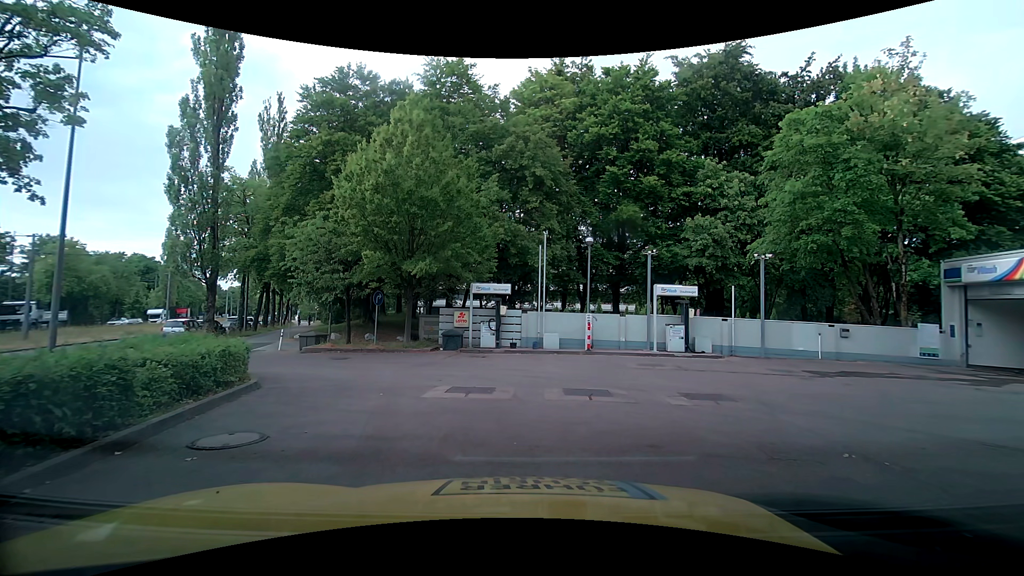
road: service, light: Day
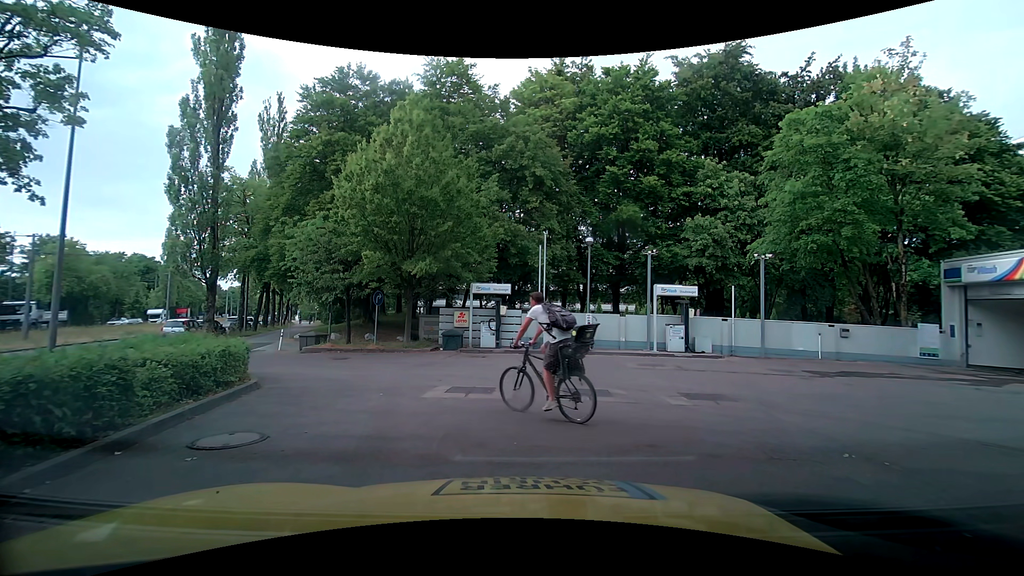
(0.0, 0.0) m; 0°
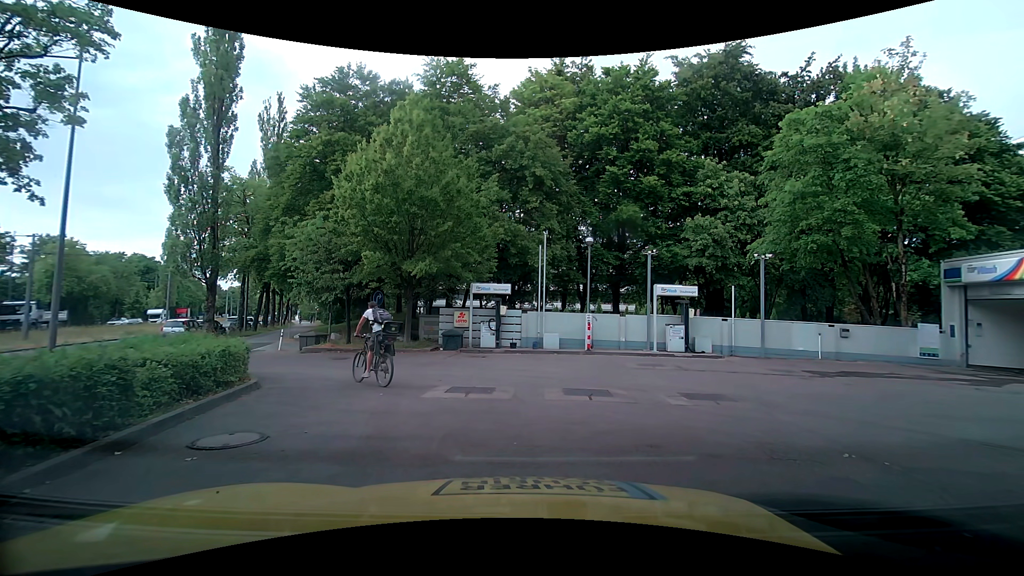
(0.0, 0.0) m; 0°
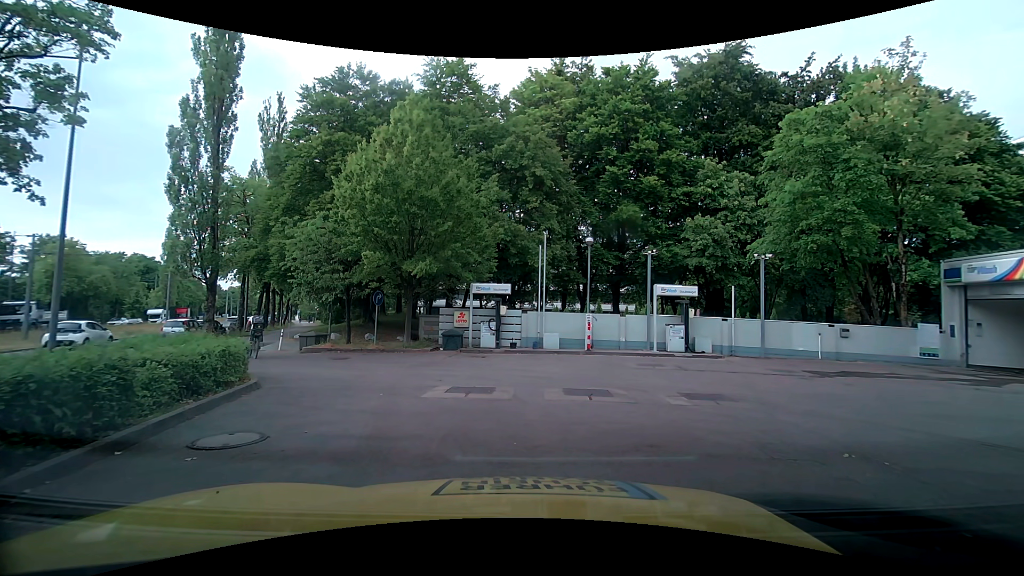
(0.0, 0.0) m; 0°
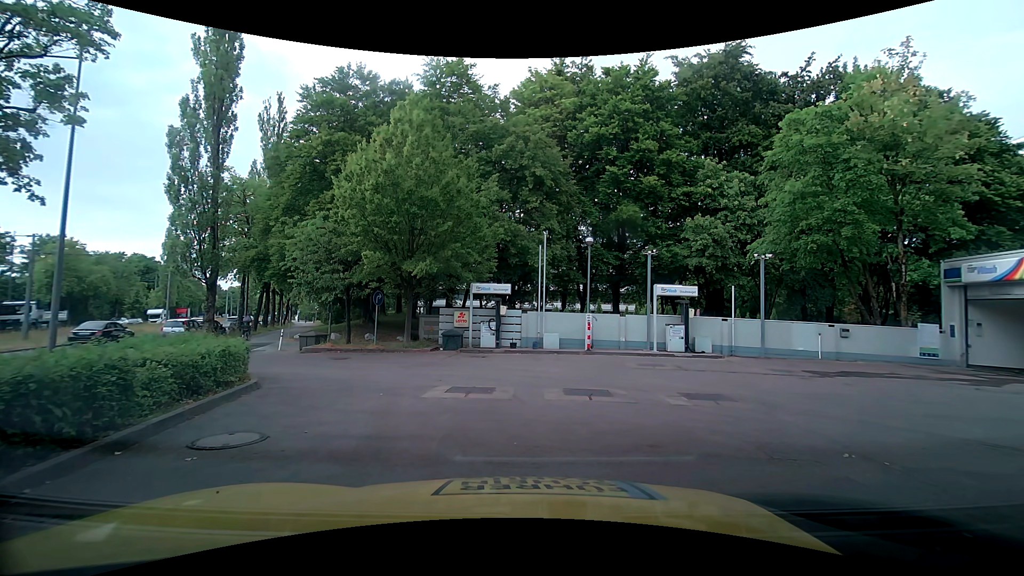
(0.0, 0.0) m; 0°
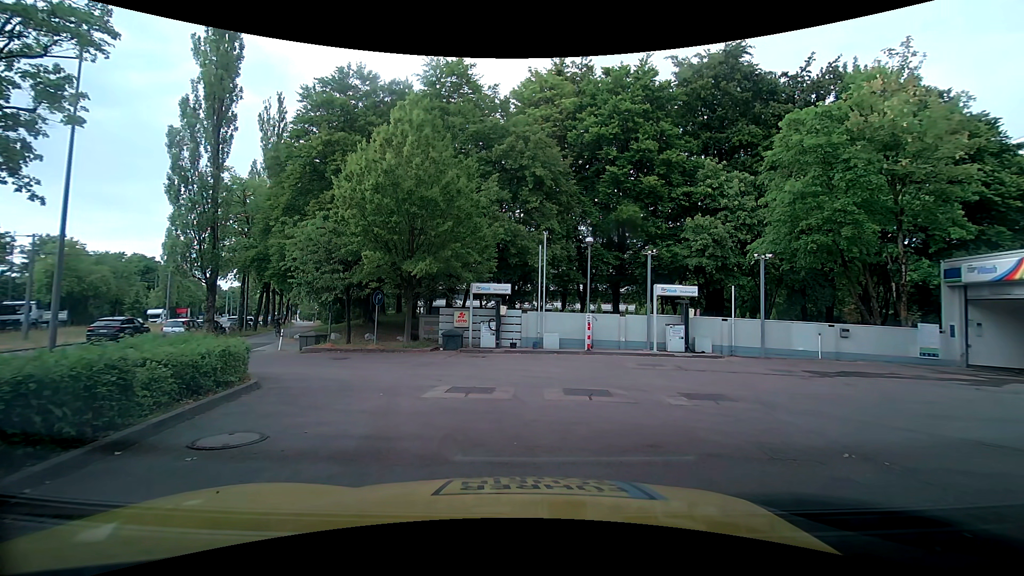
(0.0, 0.0) m; 0°
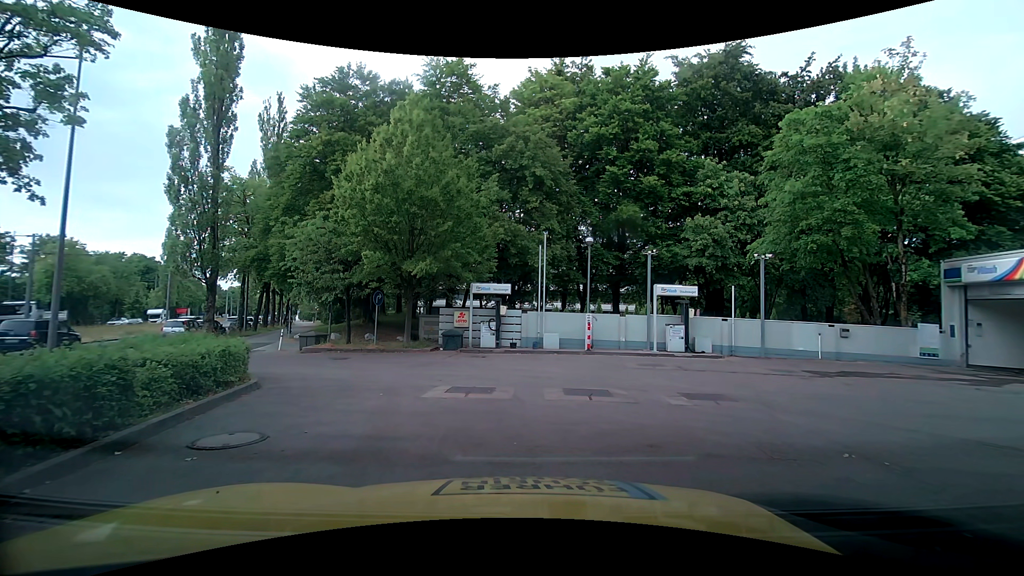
(0.0, 0.0) m; 0°
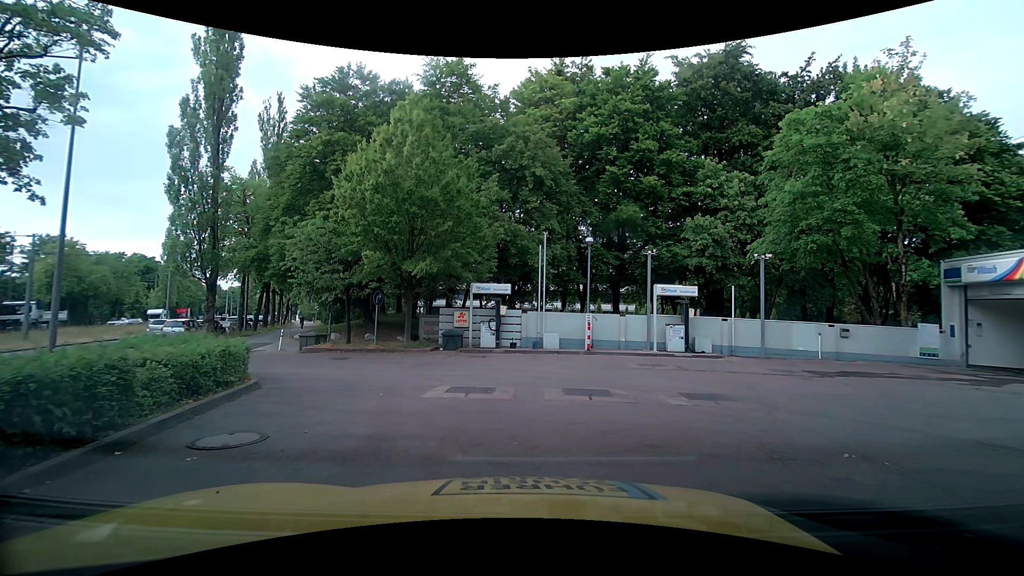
(0.0, 0.0) m; 0°
